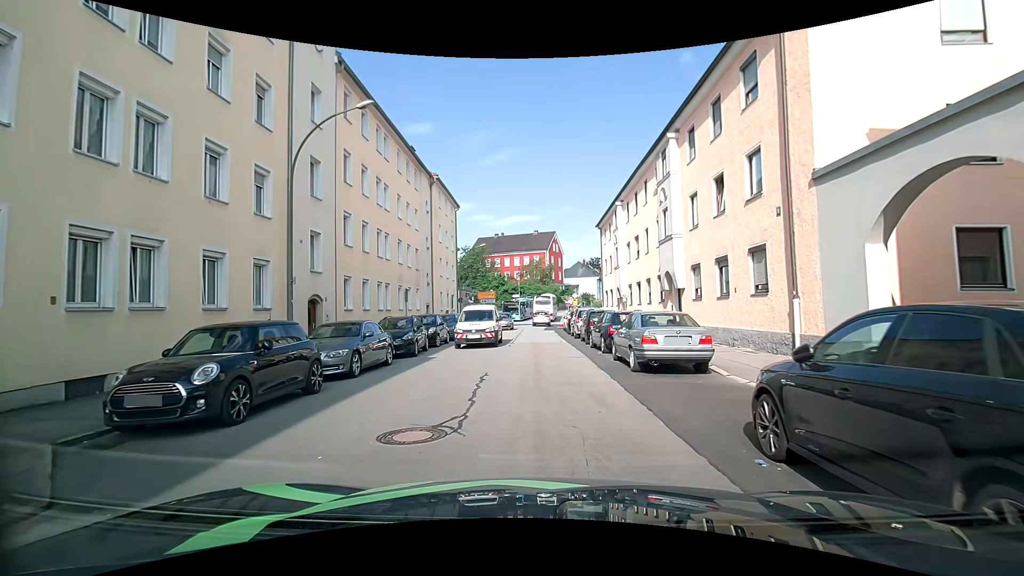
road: tertiary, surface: asphalt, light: Day
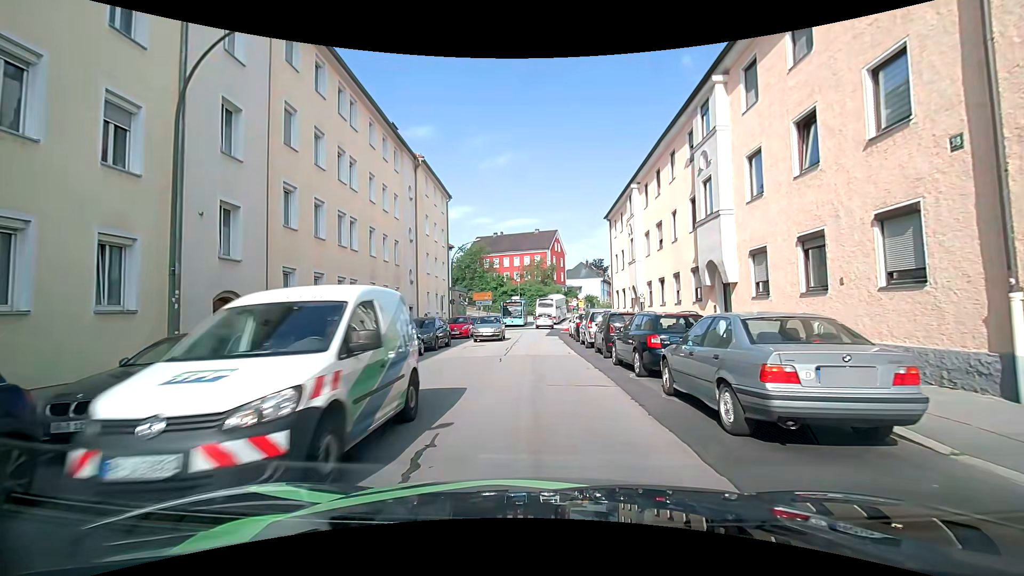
(0.0, +5.8) m; 0°
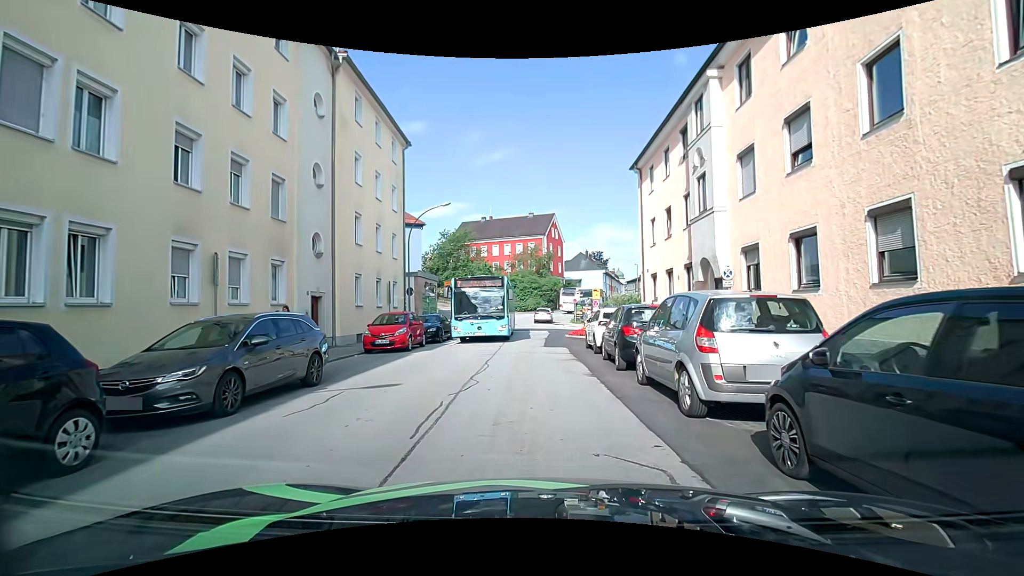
(-0.1, +14.1) m; +1°
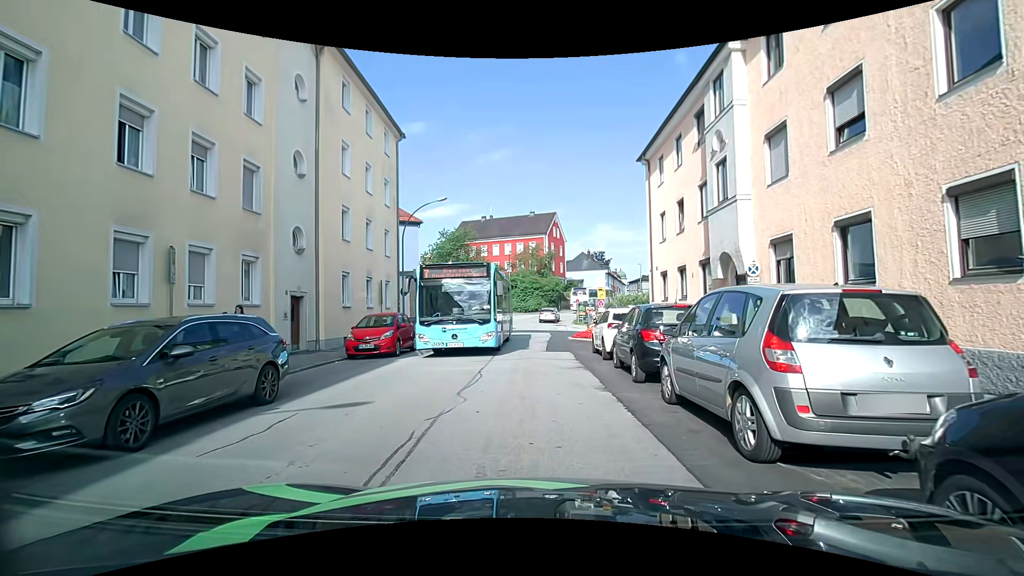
(0.0, +1.7) m; 0°
